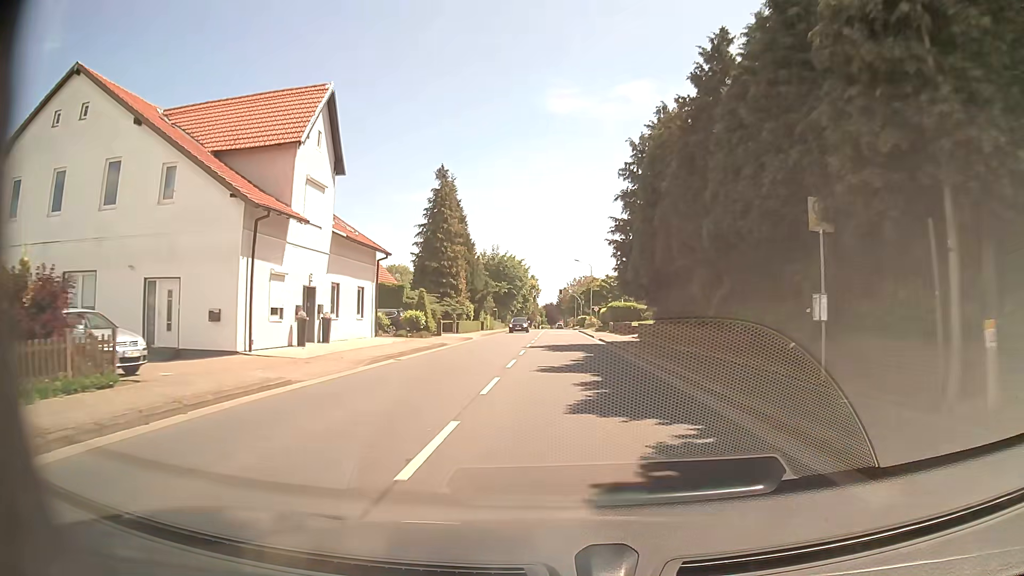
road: tertiary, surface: asphalt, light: Day
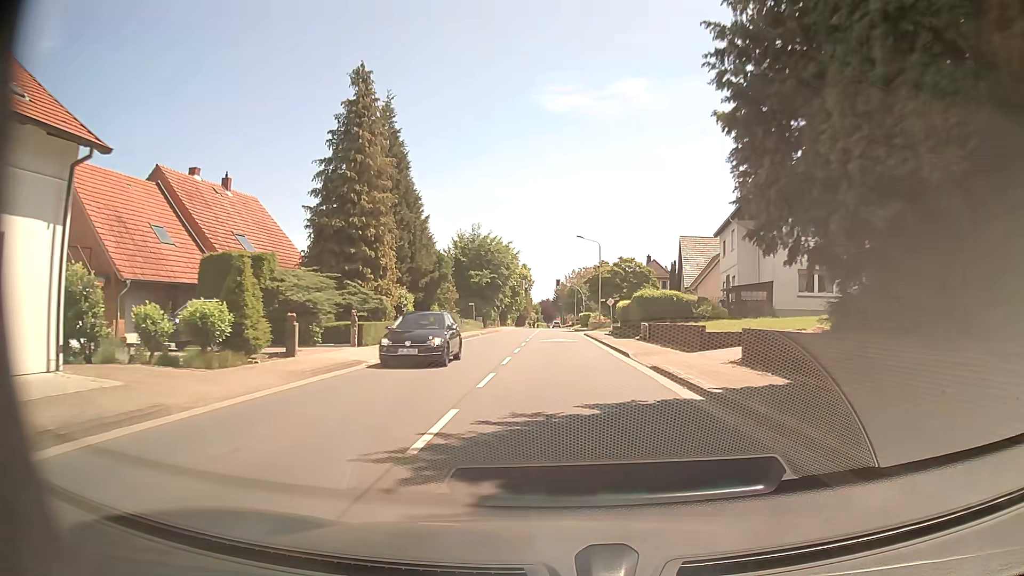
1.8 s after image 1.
(+0.1, +23.3) m; +1°
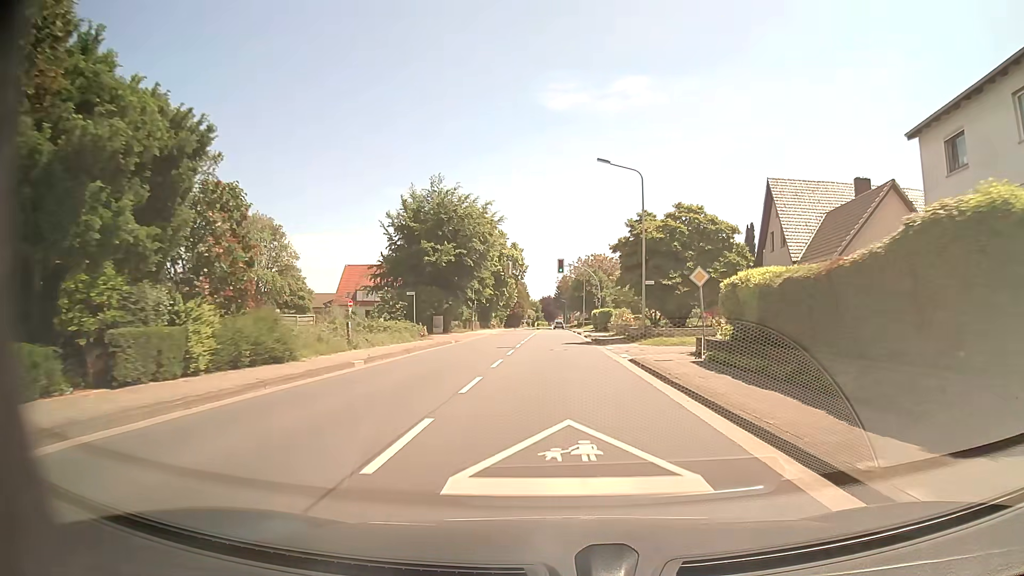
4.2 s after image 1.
(0.0, +31.2) m; 0°
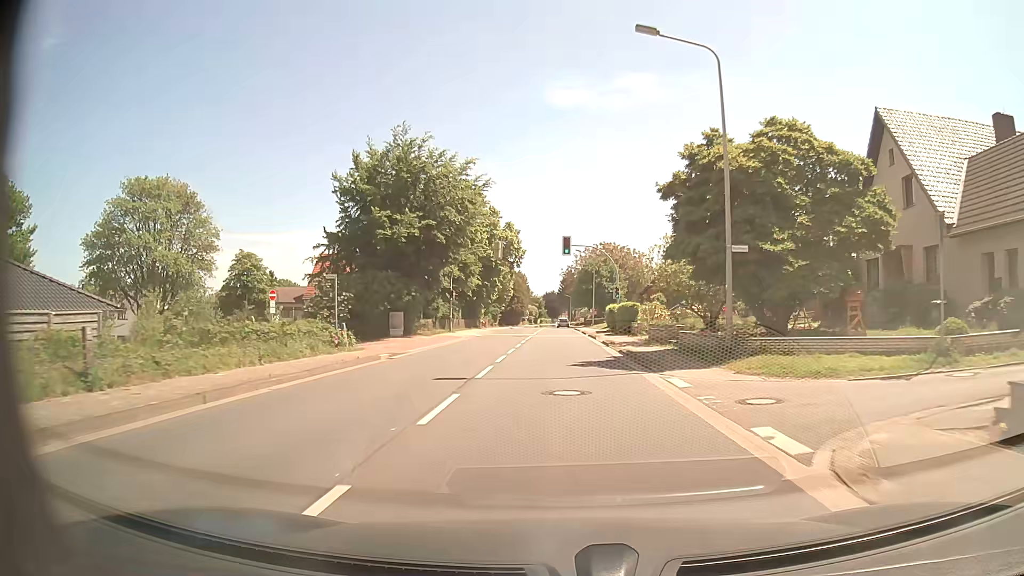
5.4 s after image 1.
(0.0, +15.7) m; -1°
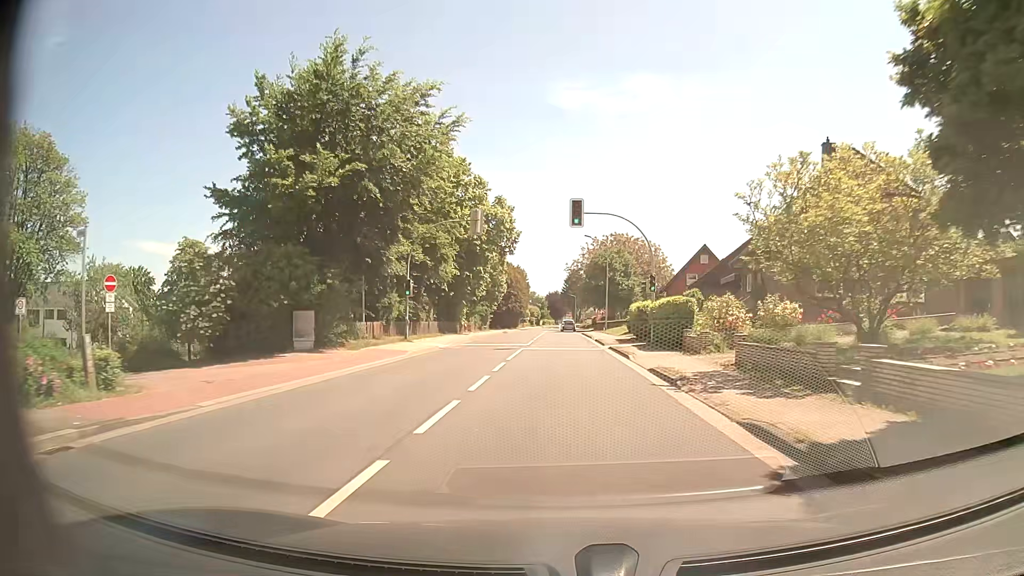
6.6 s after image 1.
(0.0, +15.7) m; 0°
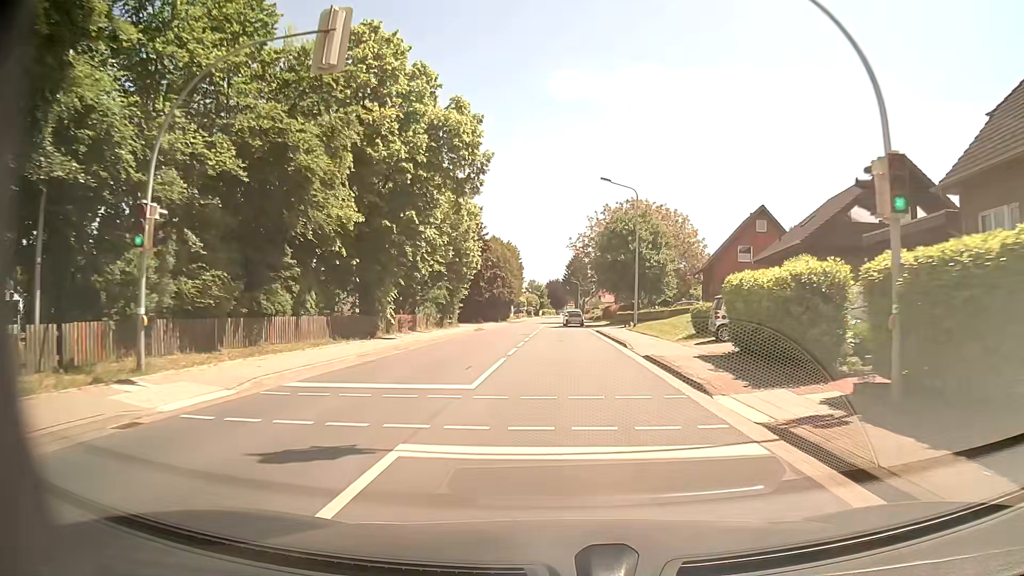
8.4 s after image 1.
(0.0, +22.9) m; 0°
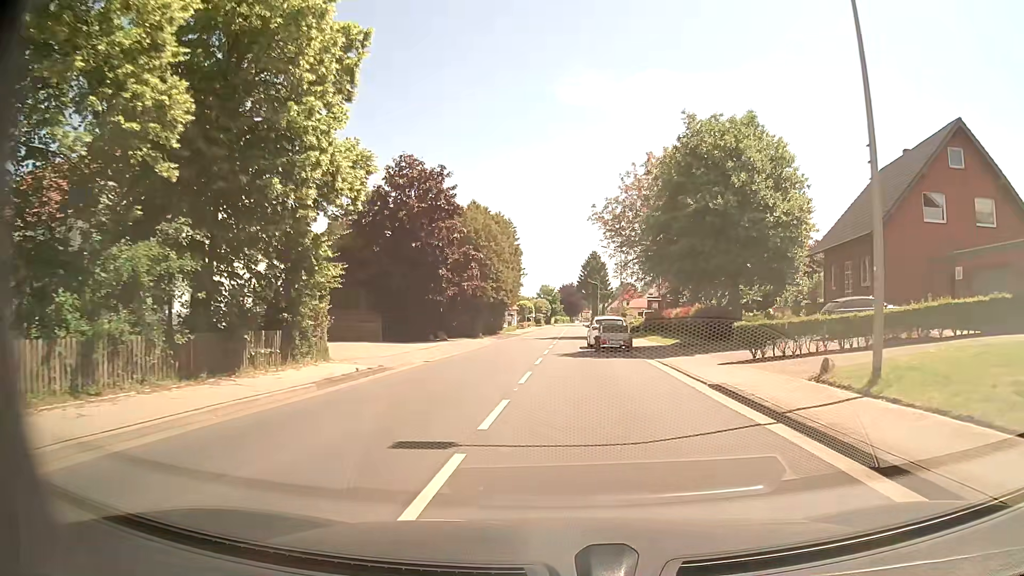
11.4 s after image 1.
(-0.1, +29.7) m; -1°
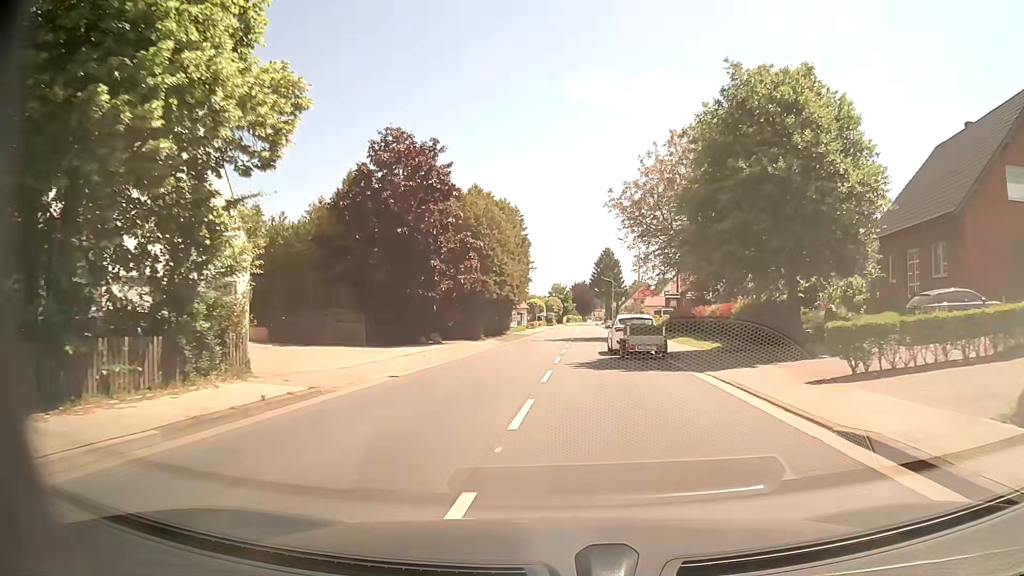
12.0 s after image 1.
(0.0, +6.1) m; -1°
(0, +10) (-1, +20) (-1, +30) (0, +40) (+1, +50) (+2, +60) (+3, +70) (+3, +80) (+4, +90) (+4, +100) m
